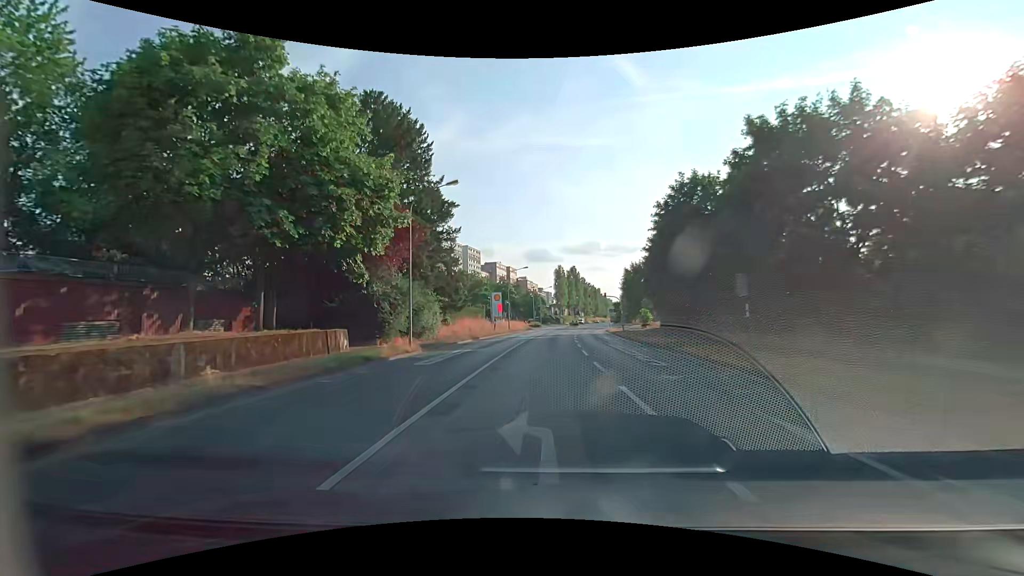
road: secondary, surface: asphalt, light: Day
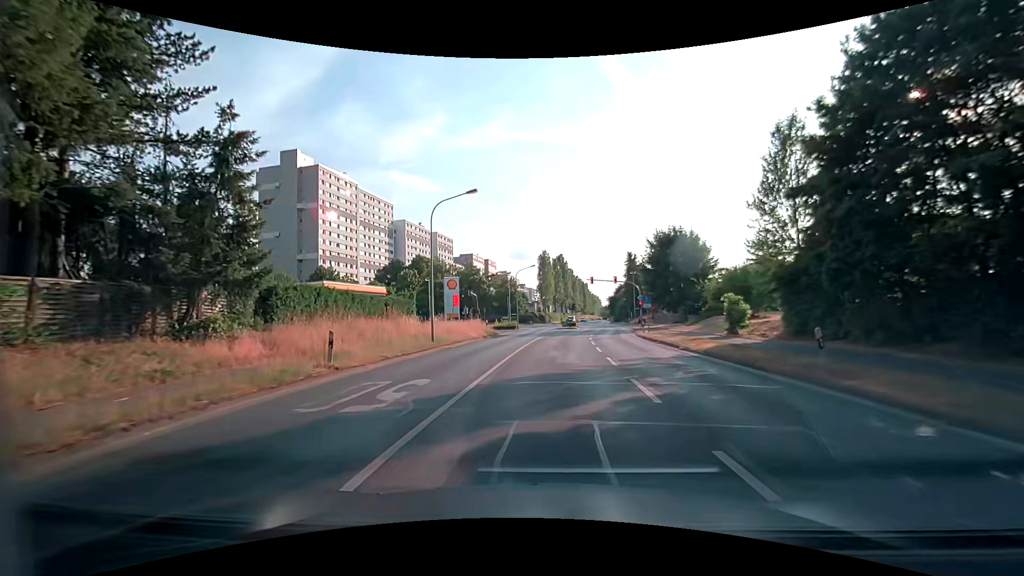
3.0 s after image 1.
(+0.4, +35.0) m; +2°
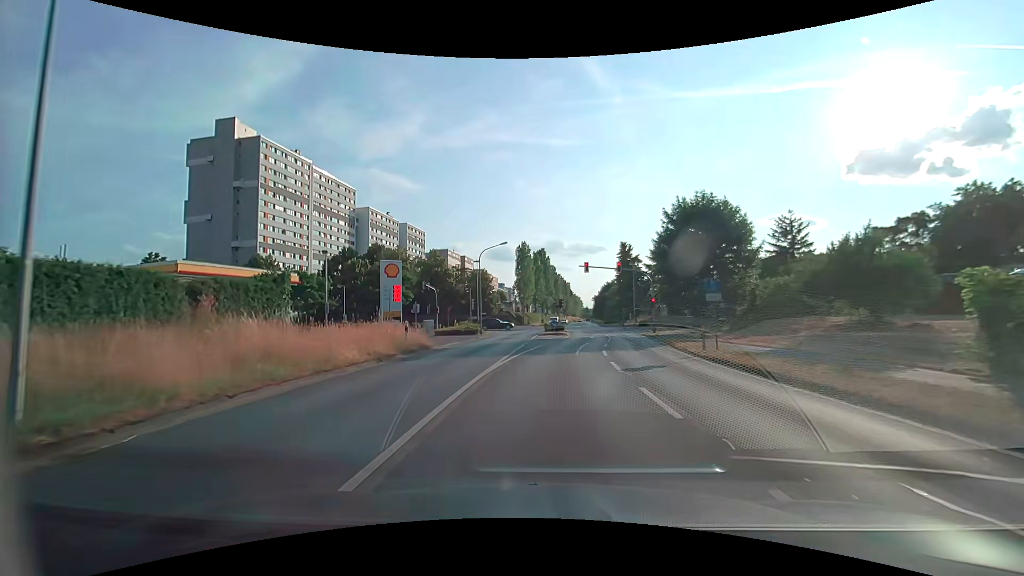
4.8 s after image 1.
(+0.3, +19.0) m; +2°
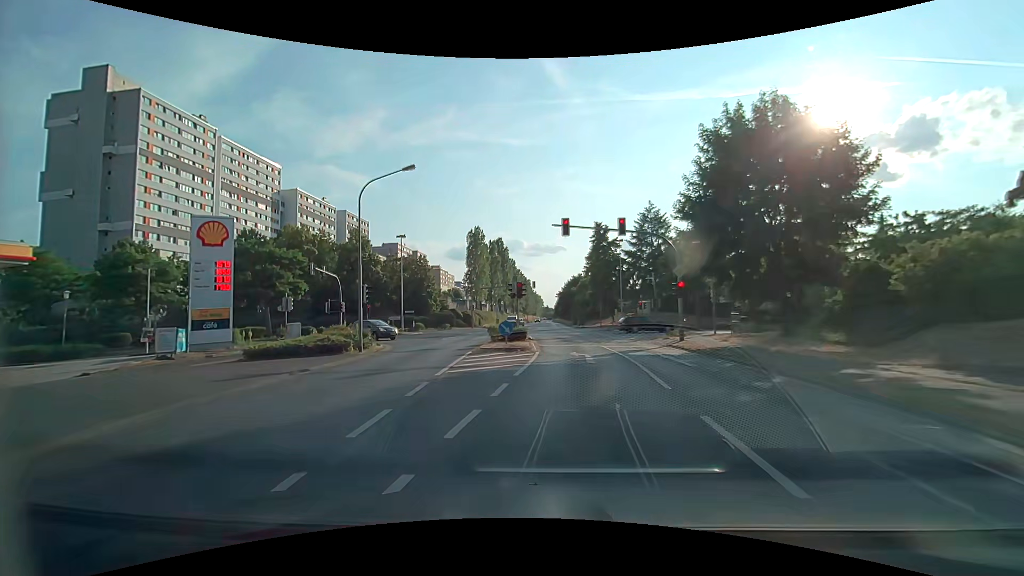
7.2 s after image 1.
(+0.5, +21.0) m; +4°
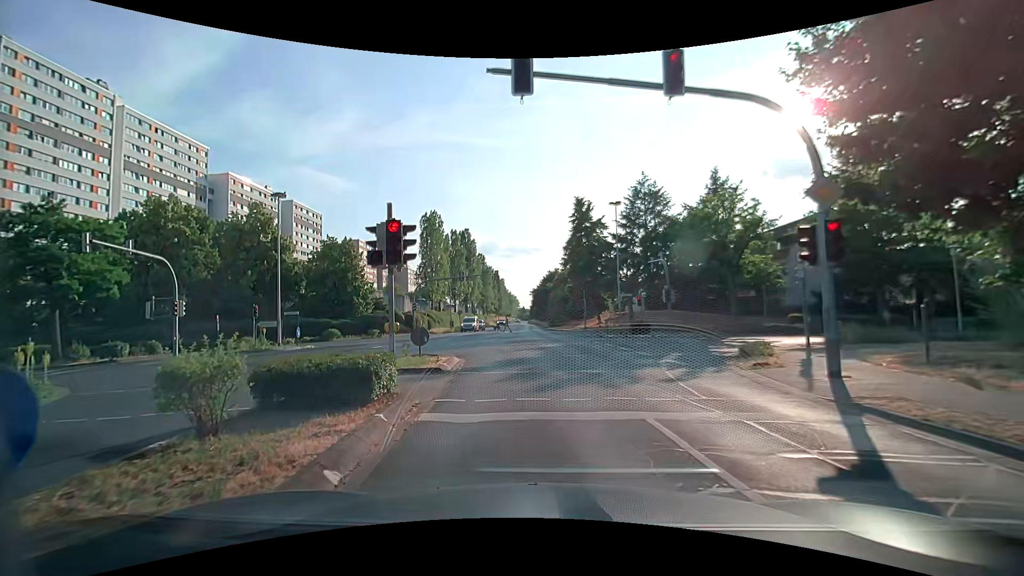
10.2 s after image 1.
(+1.0, +17.3) m; +3°
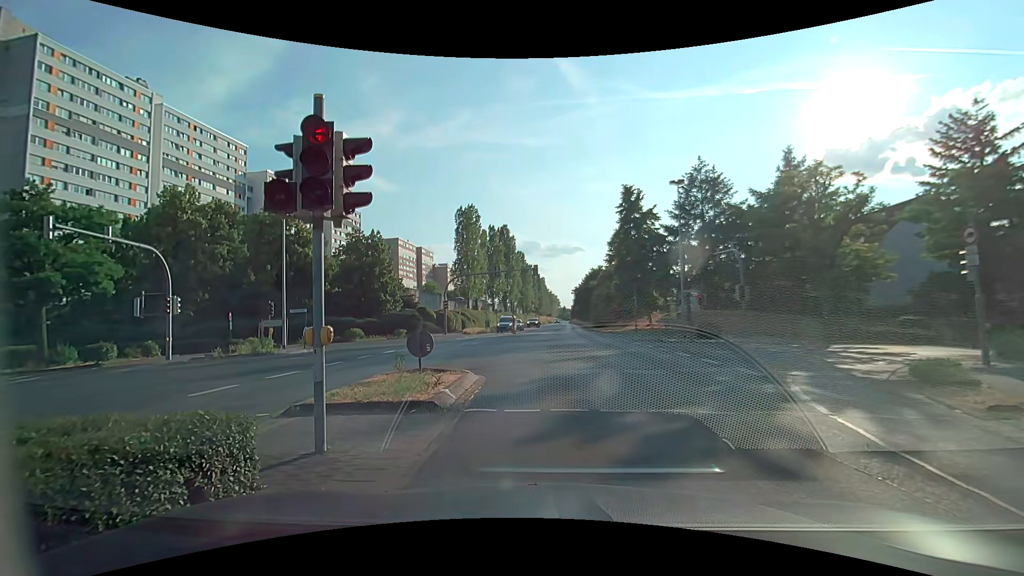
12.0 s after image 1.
(-0.2, +4.8) m; -3°
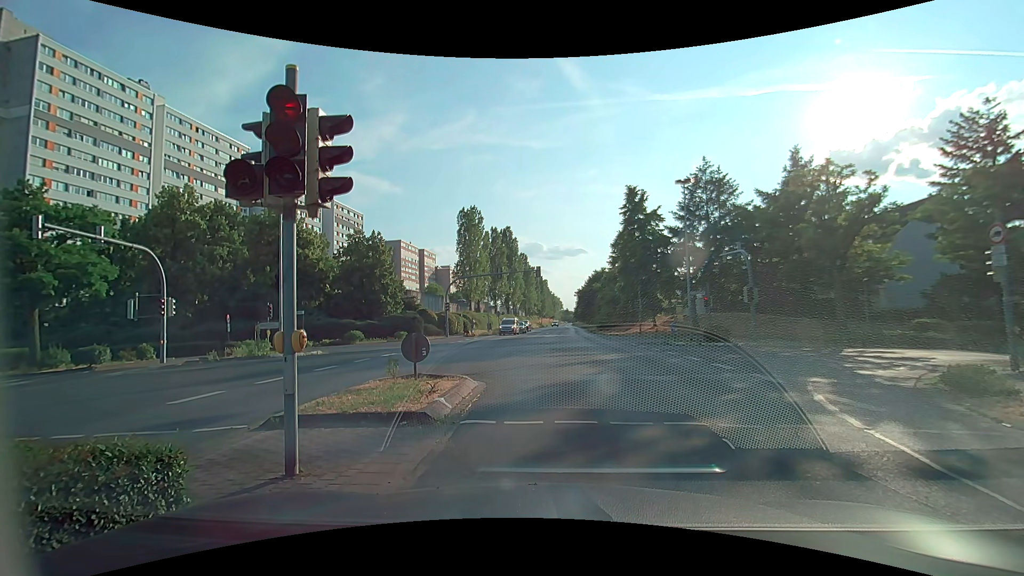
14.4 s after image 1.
(0.0, +0.7) m; 0°
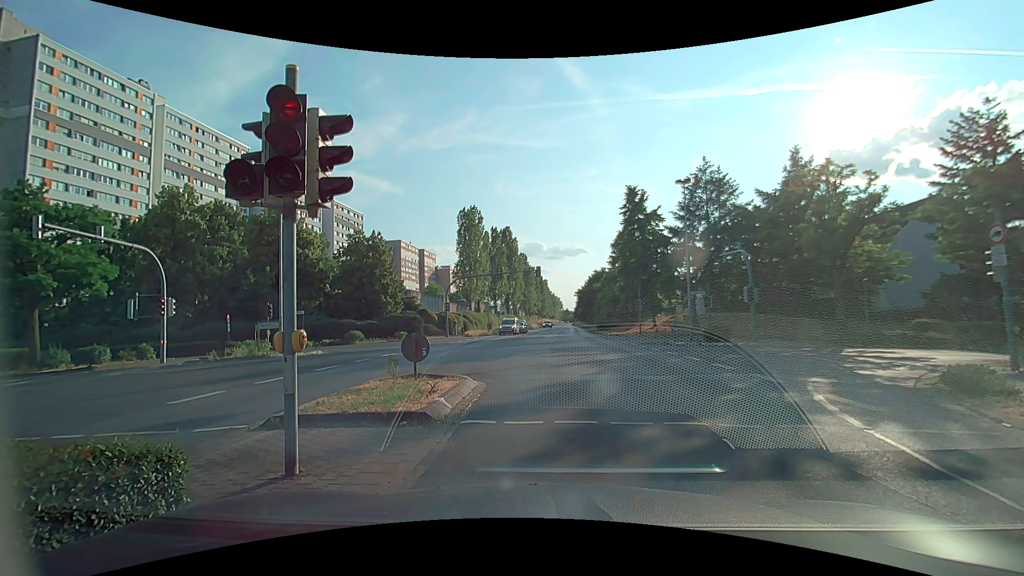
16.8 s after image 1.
(0.0, 0.0) m; 0°
